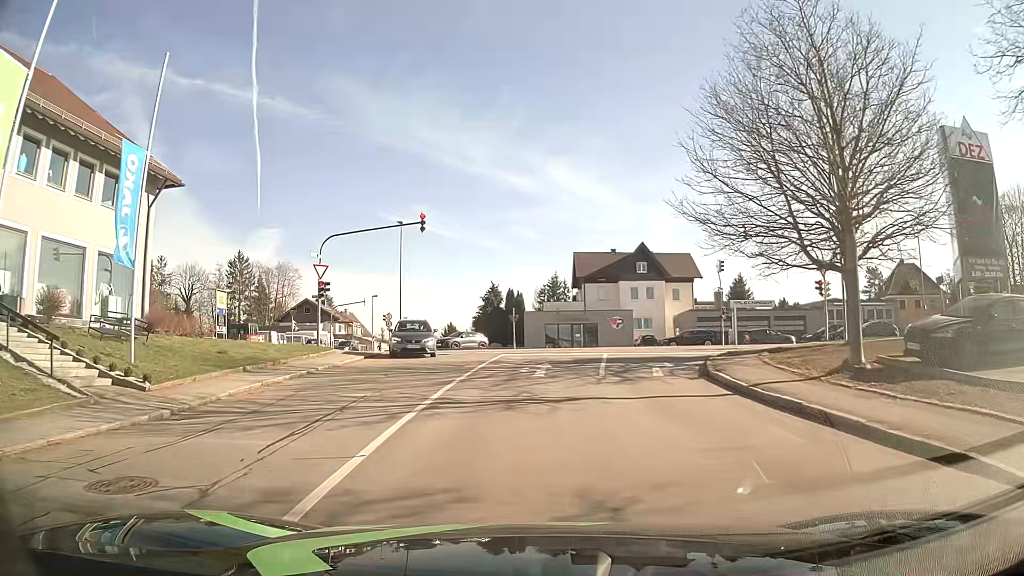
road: residential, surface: asphalt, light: Day
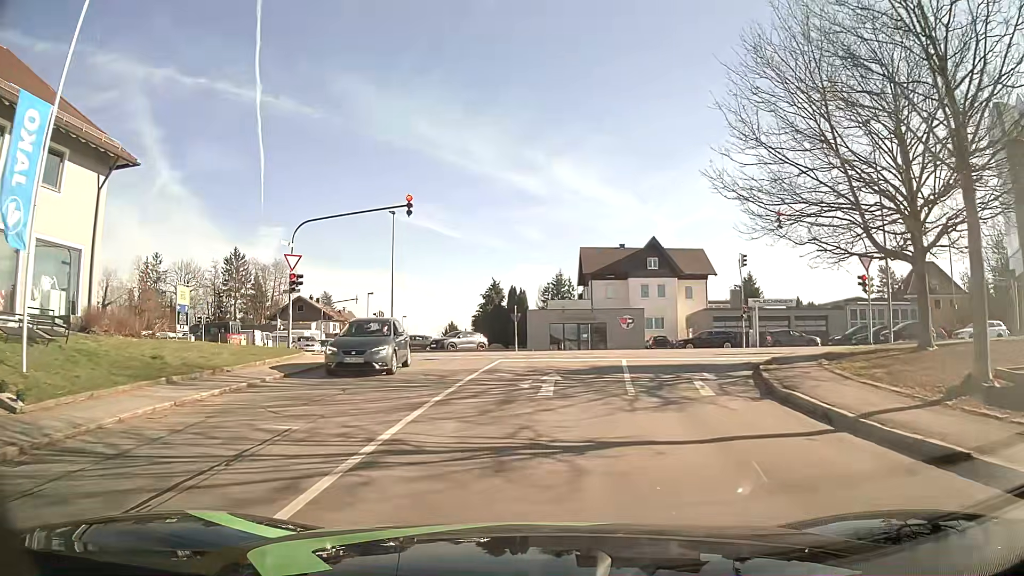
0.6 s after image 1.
(-0.1, +4.4) m; -1°
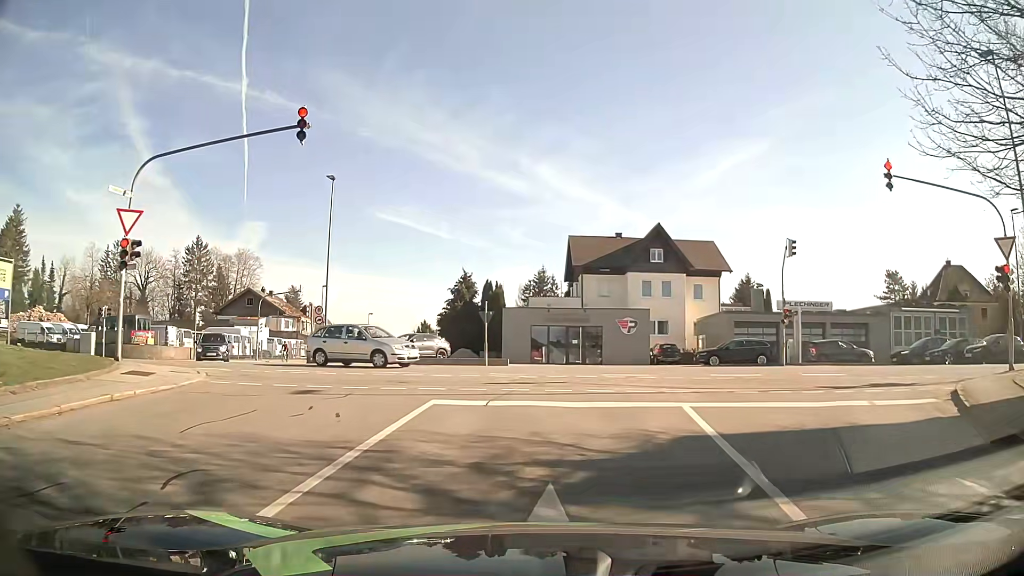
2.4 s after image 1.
(+0.1, +11.0) m; +2°
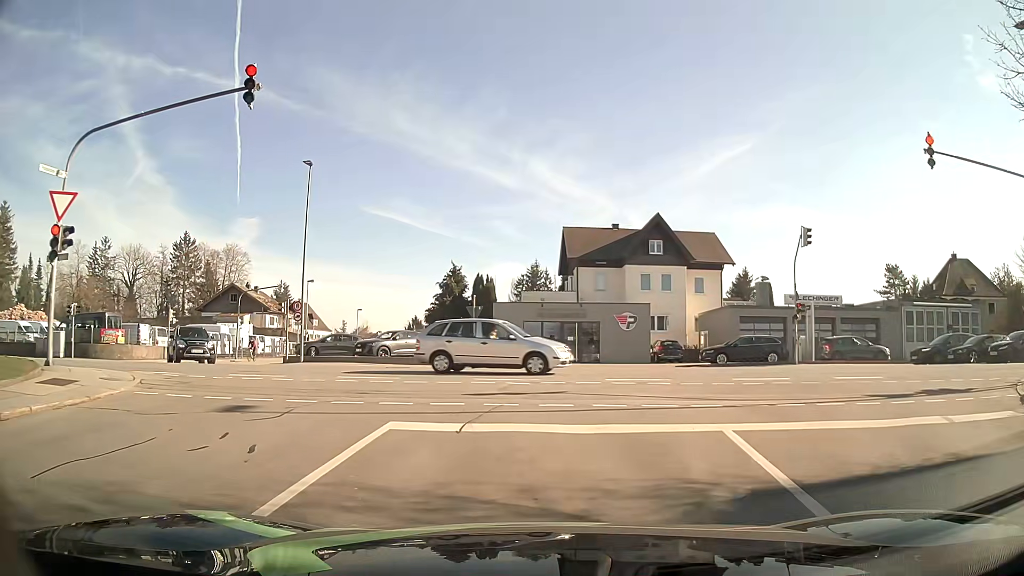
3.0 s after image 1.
(0.0, +2.6) m; 0°
